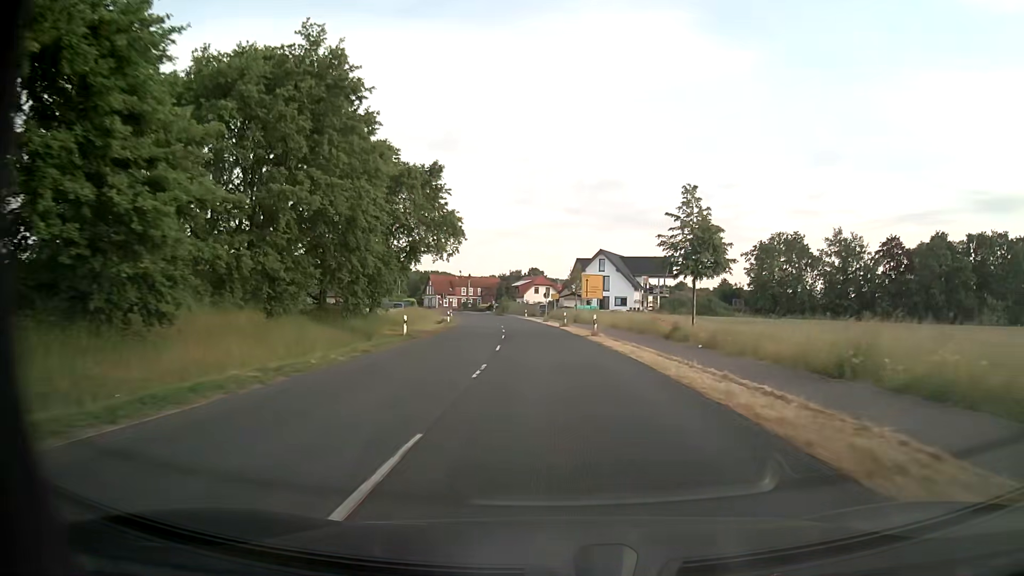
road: secondary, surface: asphalt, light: Day
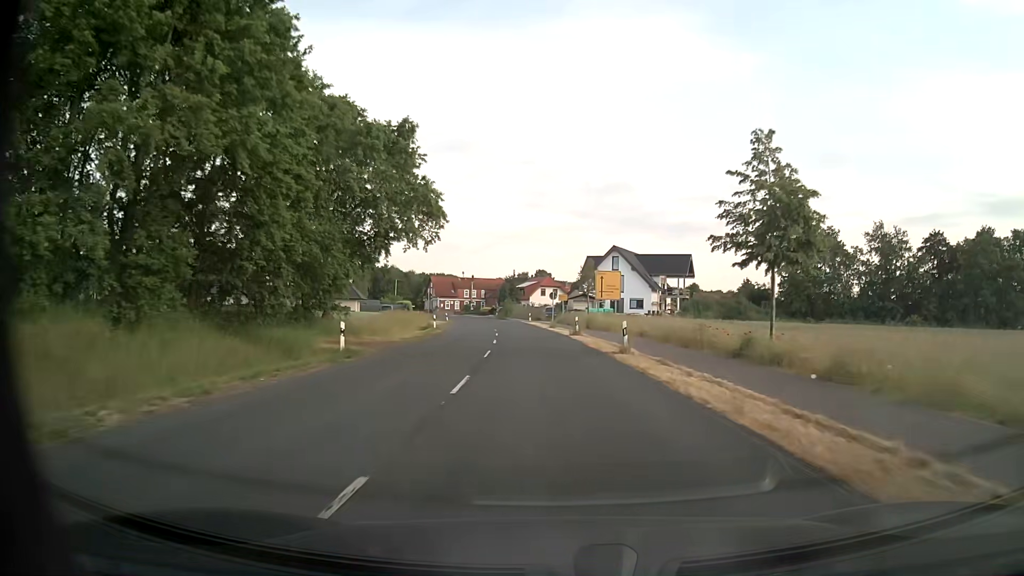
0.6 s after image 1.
(0.0, +10.6) m; -1°
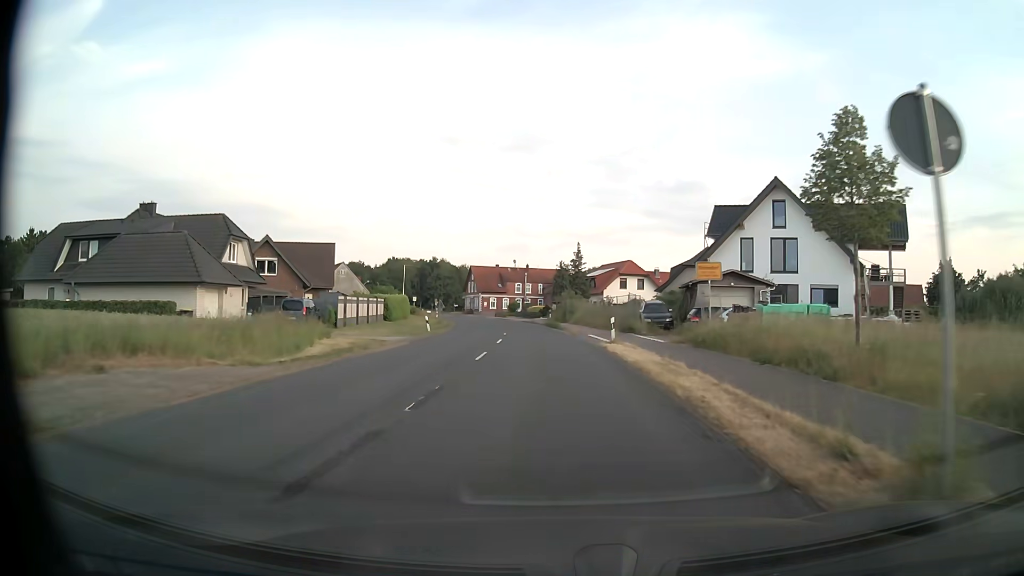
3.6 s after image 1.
(-2.0, +47.0) m; -6°
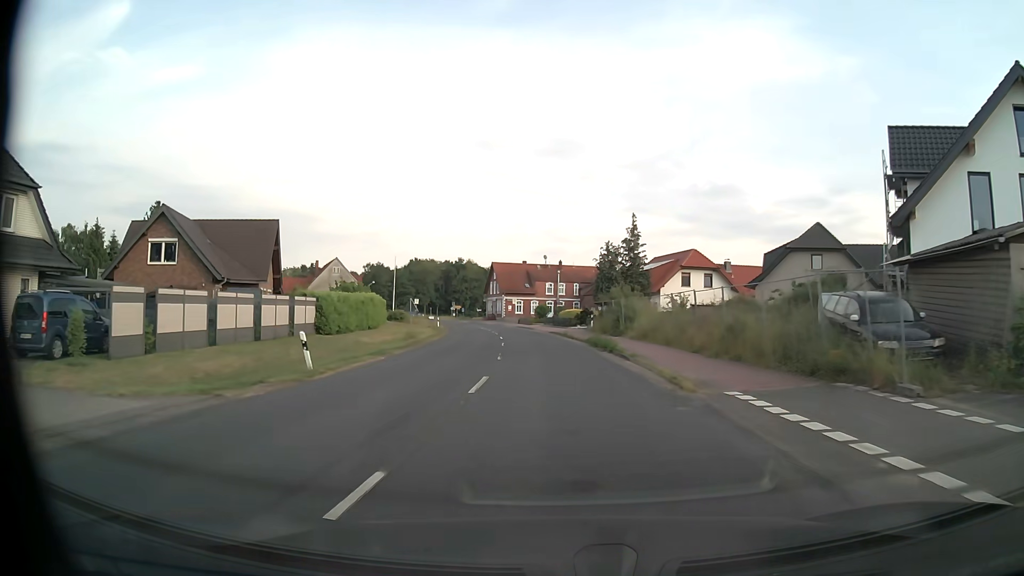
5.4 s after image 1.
(-0.6, +24.4) m; -3°
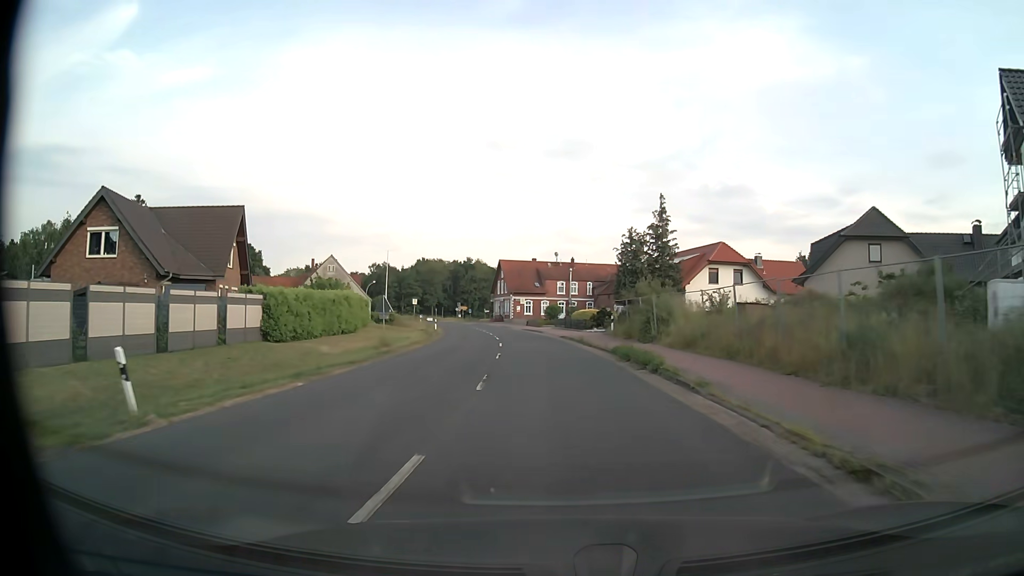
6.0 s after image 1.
(-0.1, +8.2) m; -1°
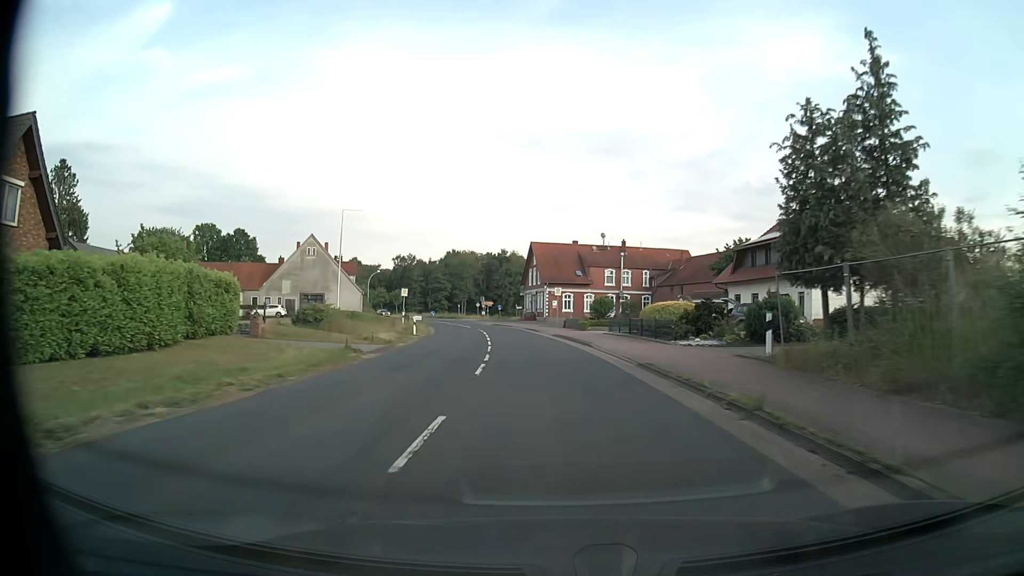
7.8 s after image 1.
(-0.7, +24.9) m; -3°
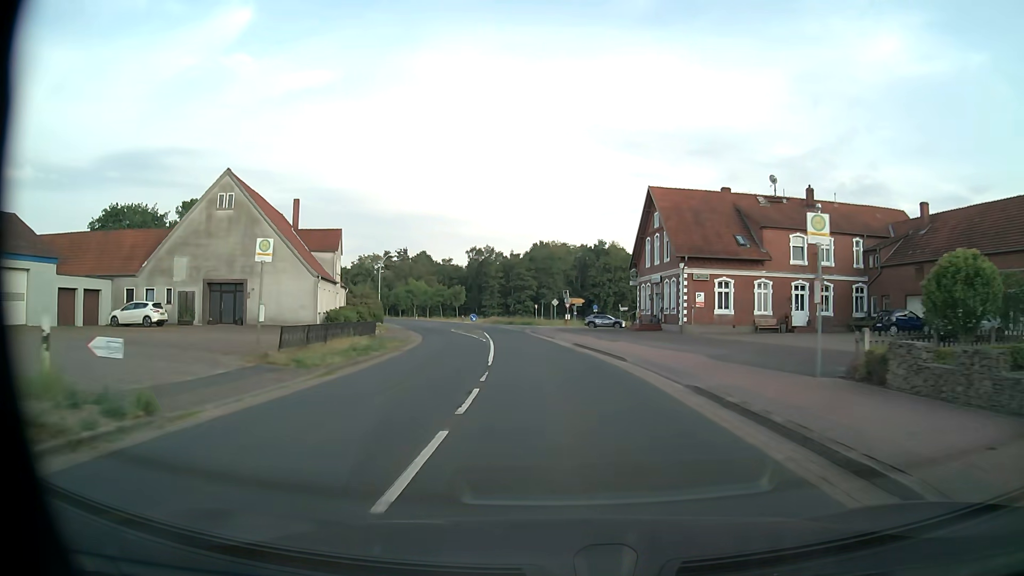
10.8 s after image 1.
(-2.9, +41.7) m; -8°
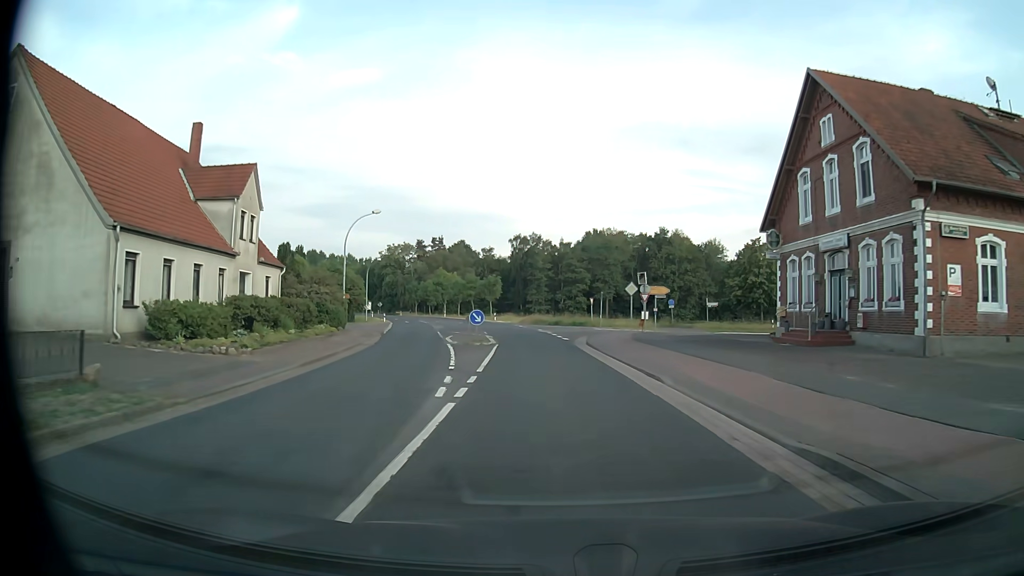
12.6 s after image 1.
(-1.1, +25.1) m; -5°
(0, +10) (-1, +20) (-1, +30) (-2, +40) (-4, +50) (-6, +60) (-8, +69) (-10, +79) (-13, +89) (-16, +98) m
